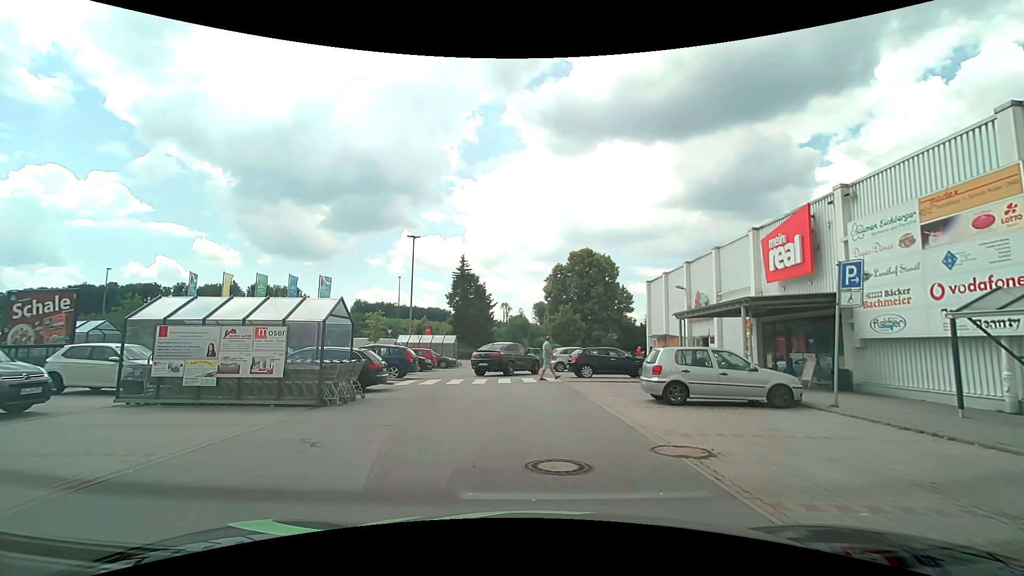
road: service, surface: asphalt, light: Day
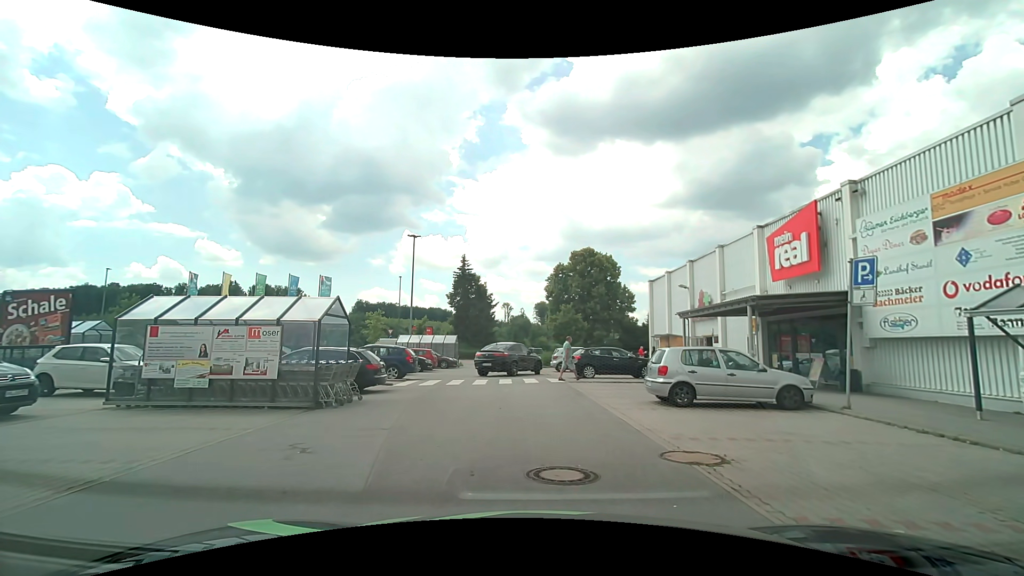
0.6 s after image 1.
(0.0, +0.4) m; 0°
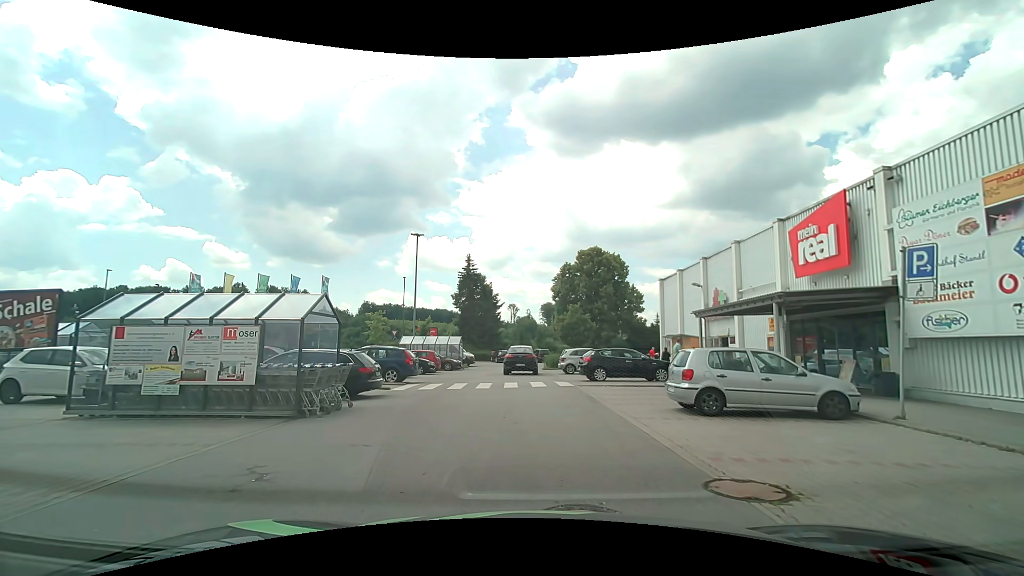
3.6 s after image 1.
(0.0, +1.3) m; 0°
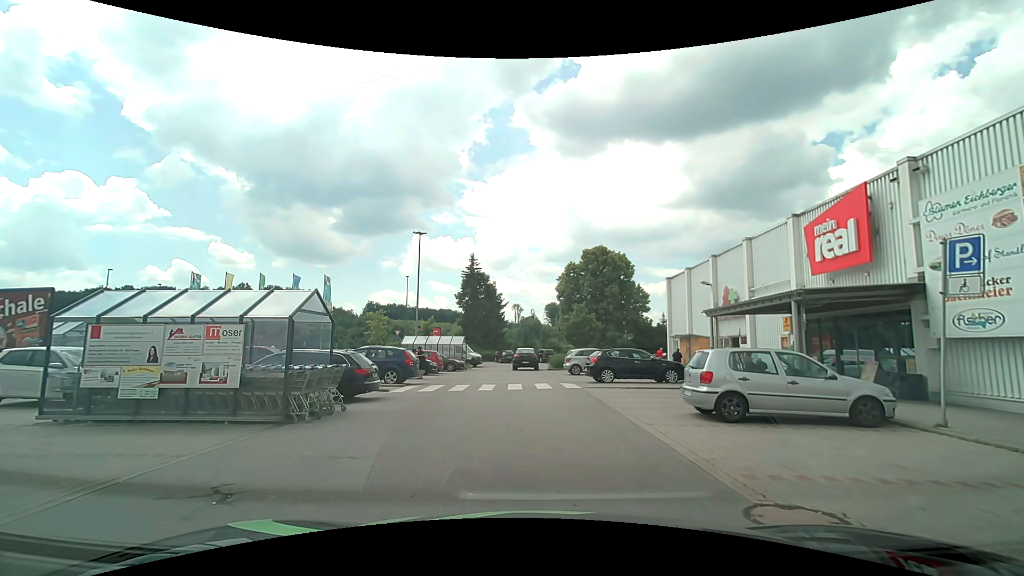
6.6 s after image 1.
(0.0, +0.8) m; 0°
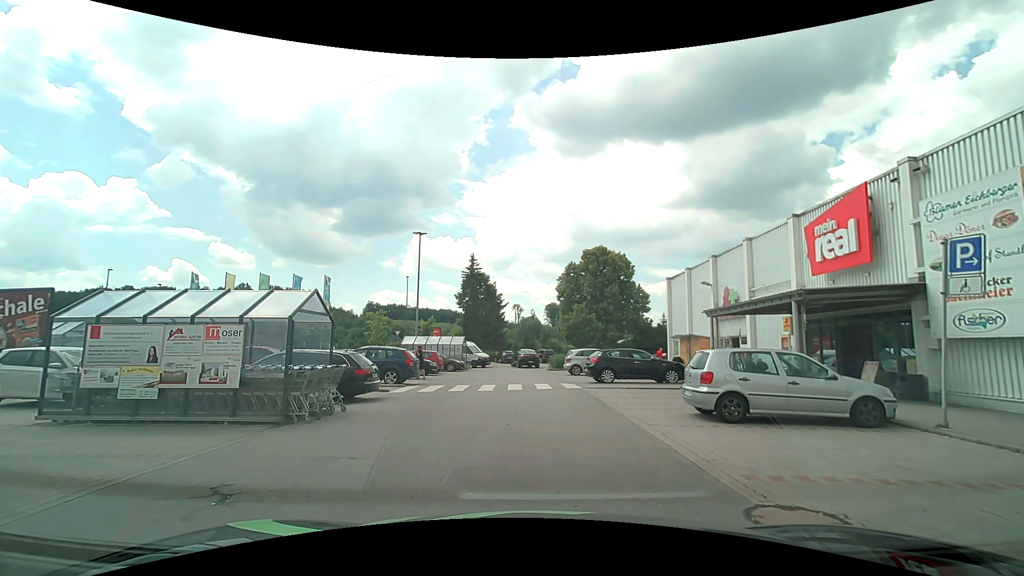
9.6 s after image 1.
(0.0, +0.1) m; 0°
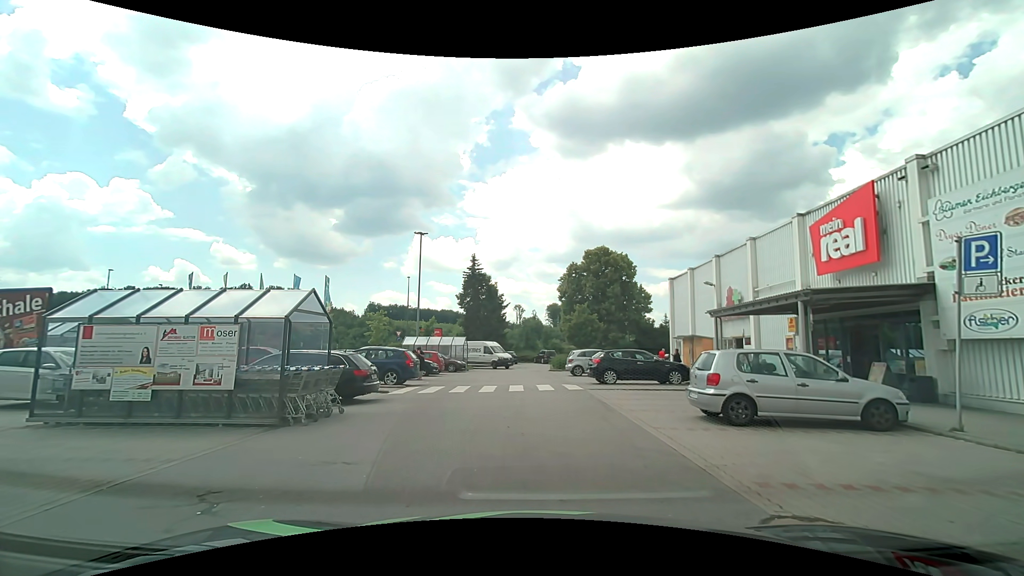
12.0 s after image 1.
(0.0, +0.2) m; 0°
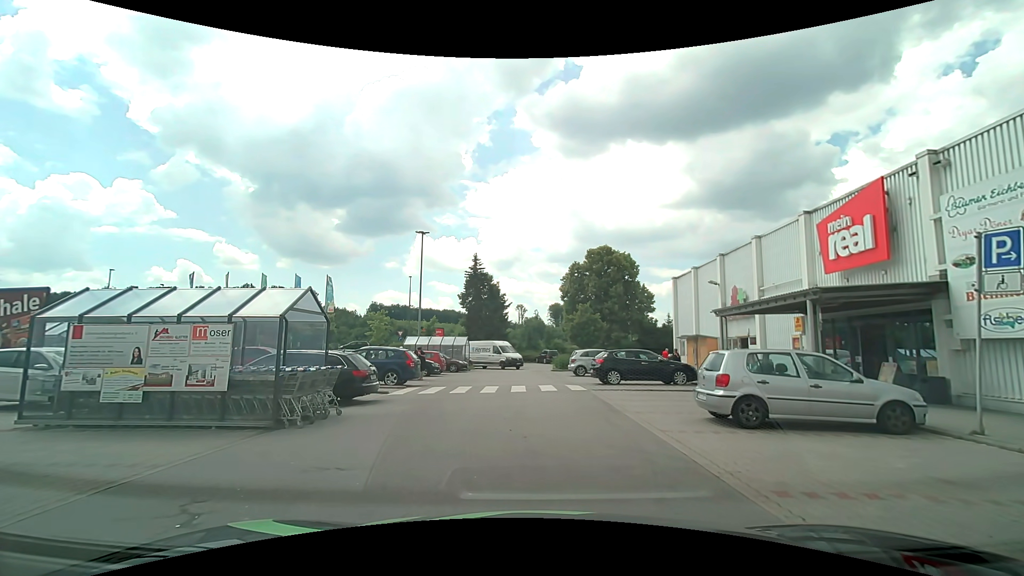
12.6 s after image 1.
(0.0, +0.3) m; 0°
